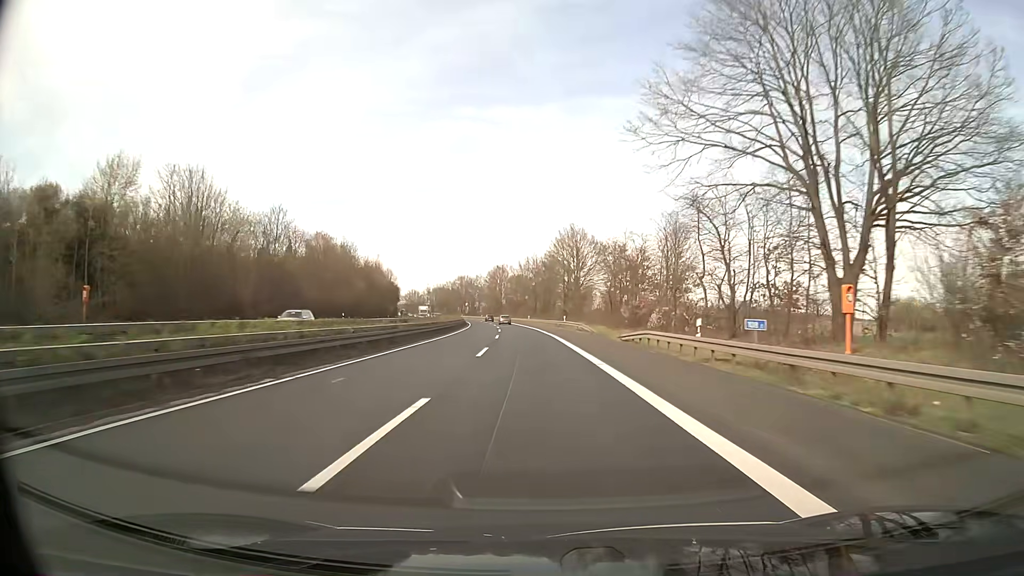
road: trunk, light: Day
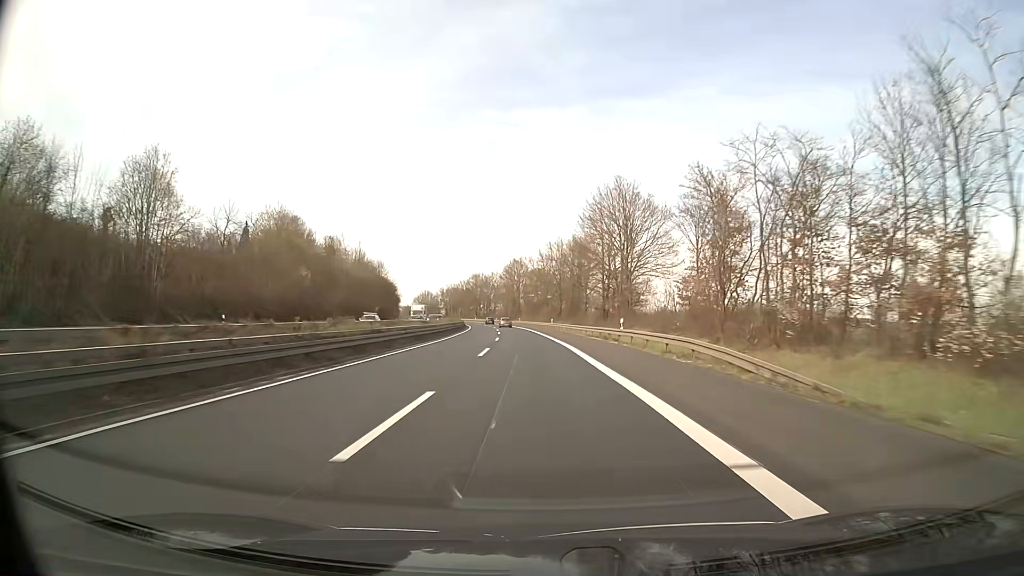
(-0.6, +34.9) m; -2°
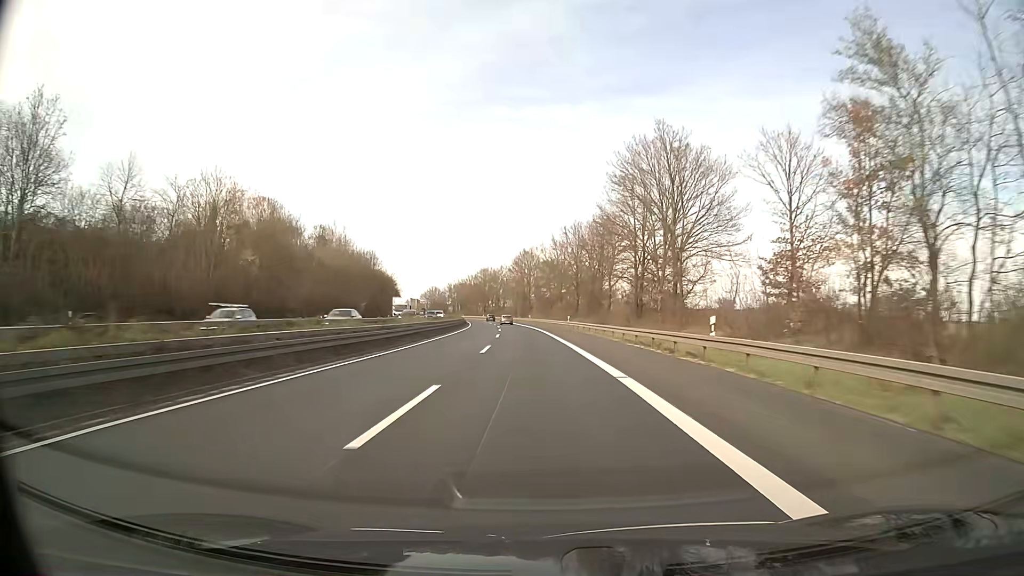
(-0.1, +17.4) m; -1°
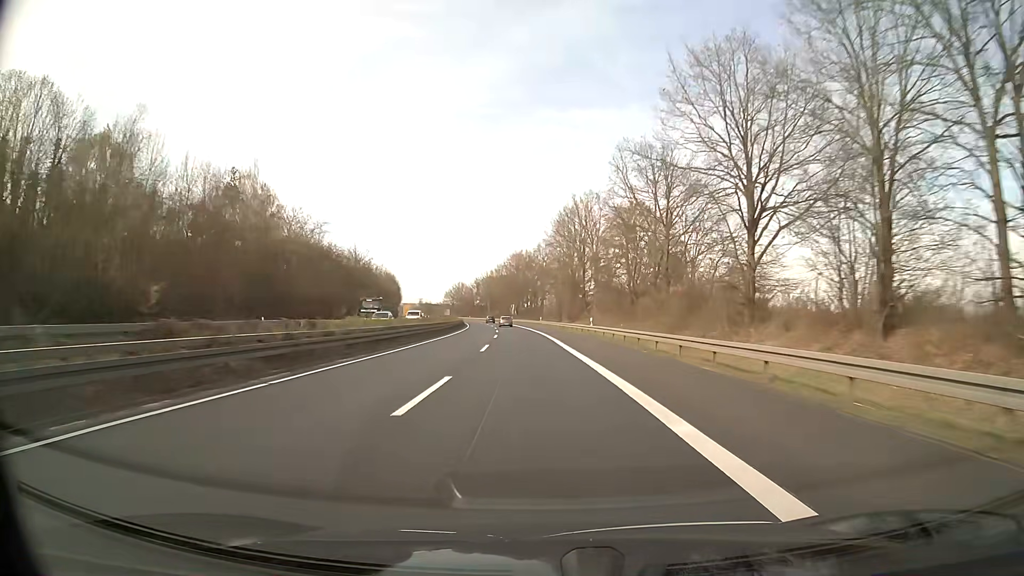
(-2.4, +69.7) m; -4°
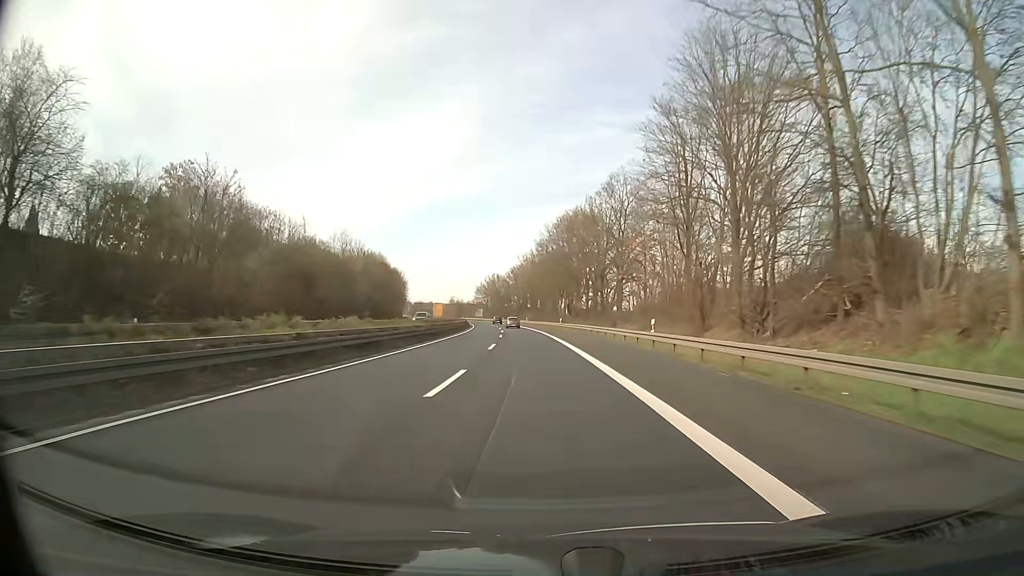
(-2.6, +69.7) m; -4°
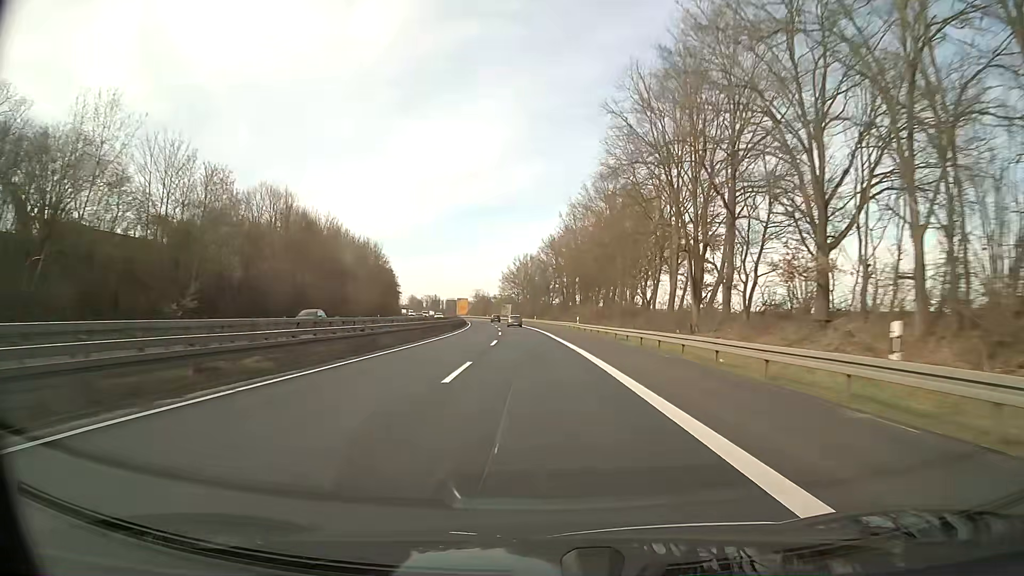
(-2.3, +69.8) m; -4°
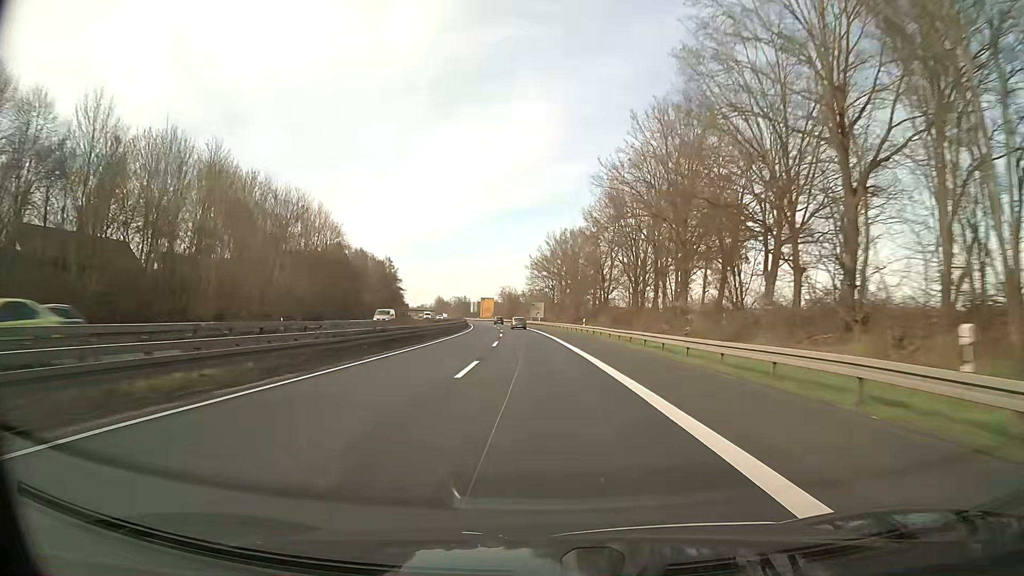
(-1.6, +52.4) m; -3°
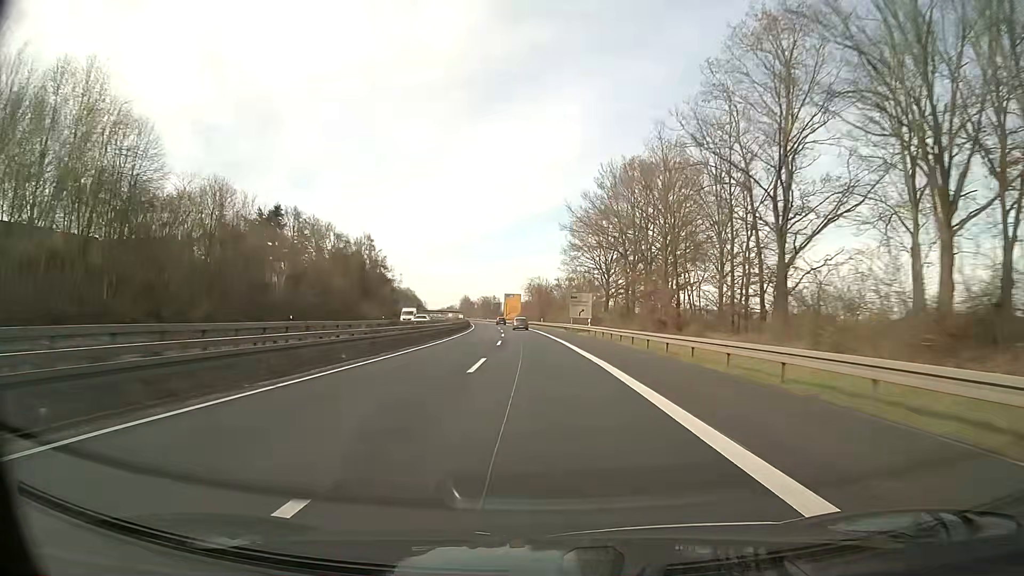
(-1.3, +52.4) m; -3°
(0, +10) (0, +20) (0, +30) (-1, +40) (-1, +50) (-2, +60) (-2, +70) (-3, +80) (-4, +90) (-4, +100) m
